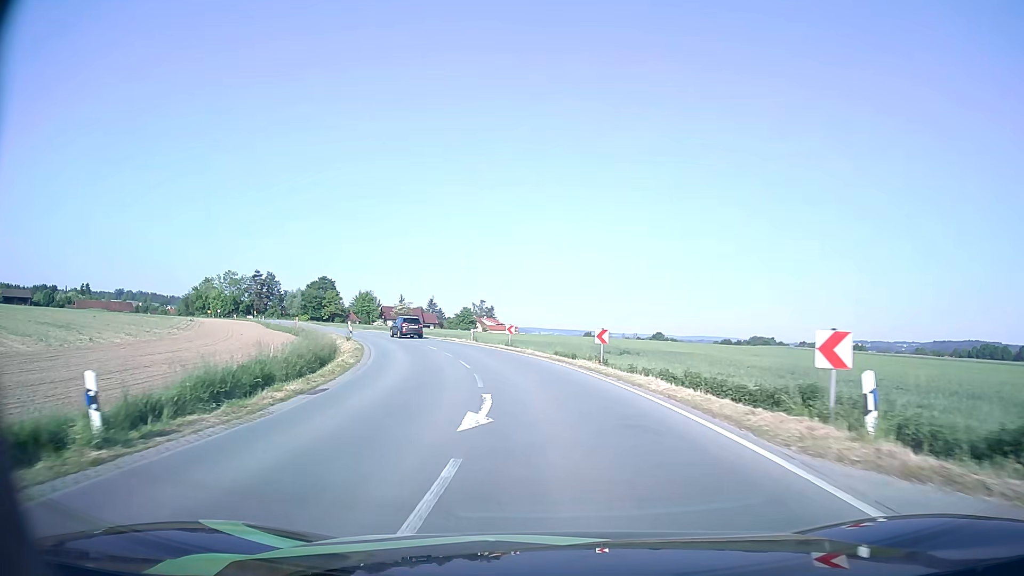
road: secondary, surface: asphalt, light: Day
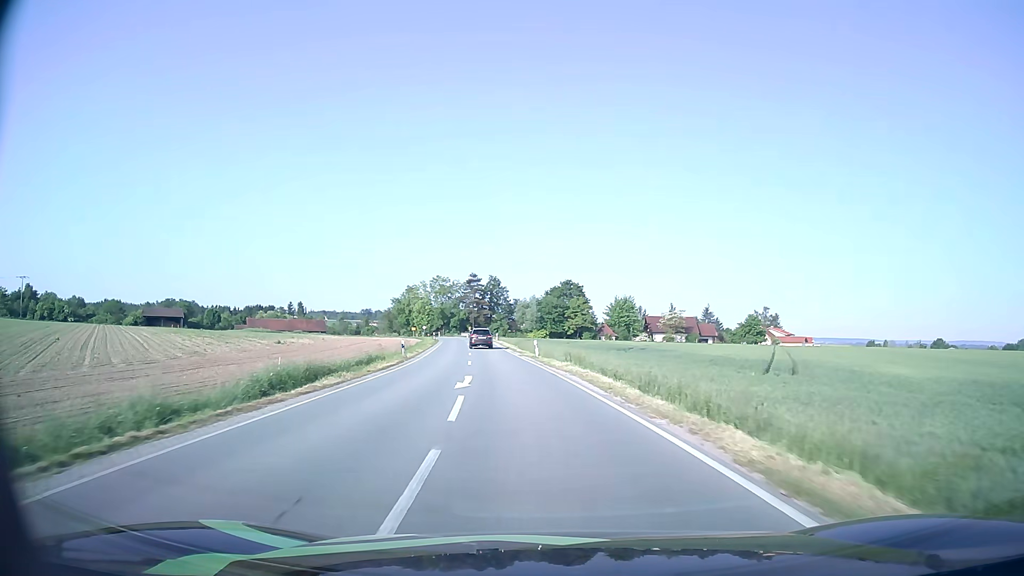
(-9.4, +49.4) m; -23°
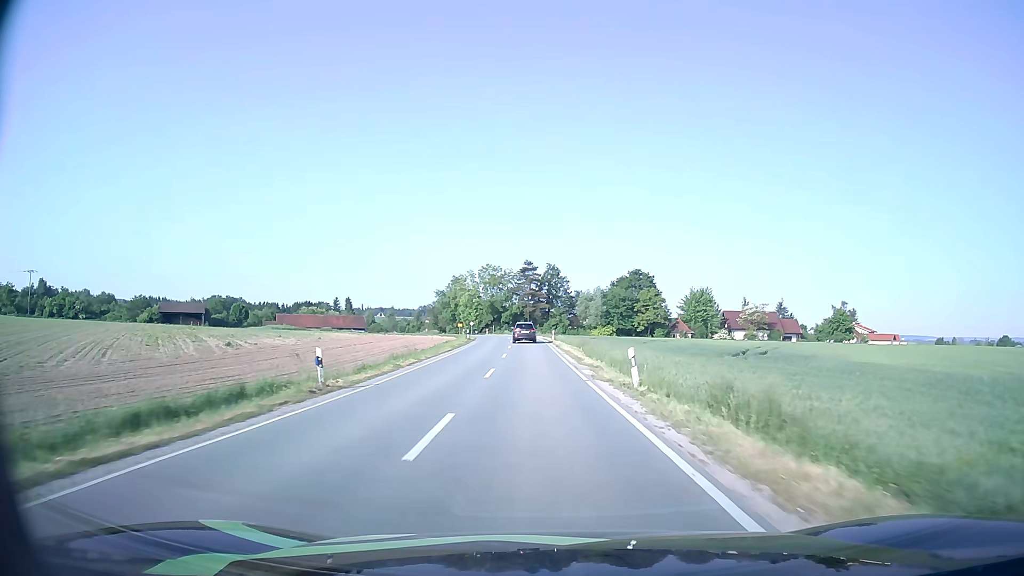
(-1.2, +21.5) m; -5°
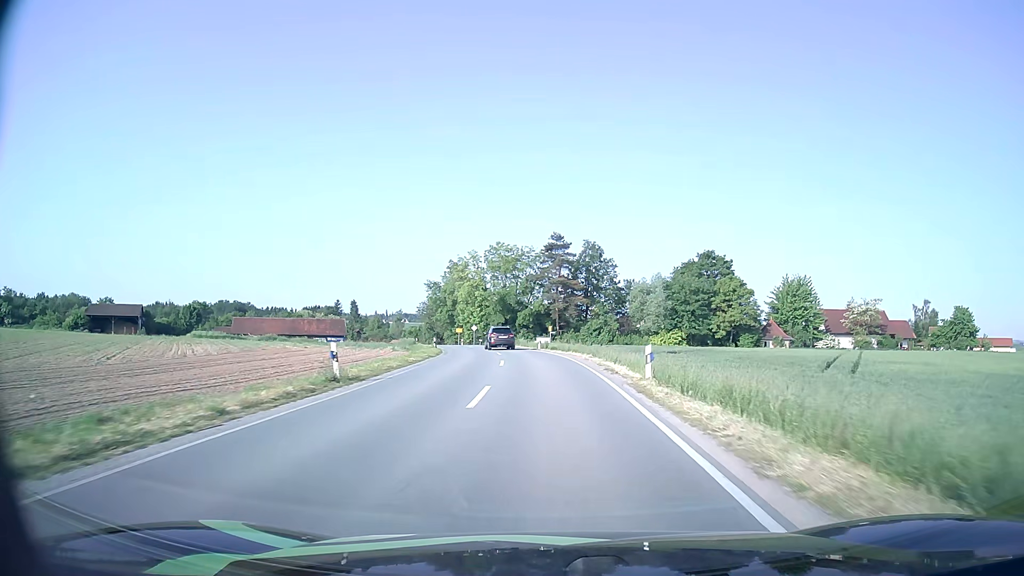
(-1.2, +44.2) m; -3°
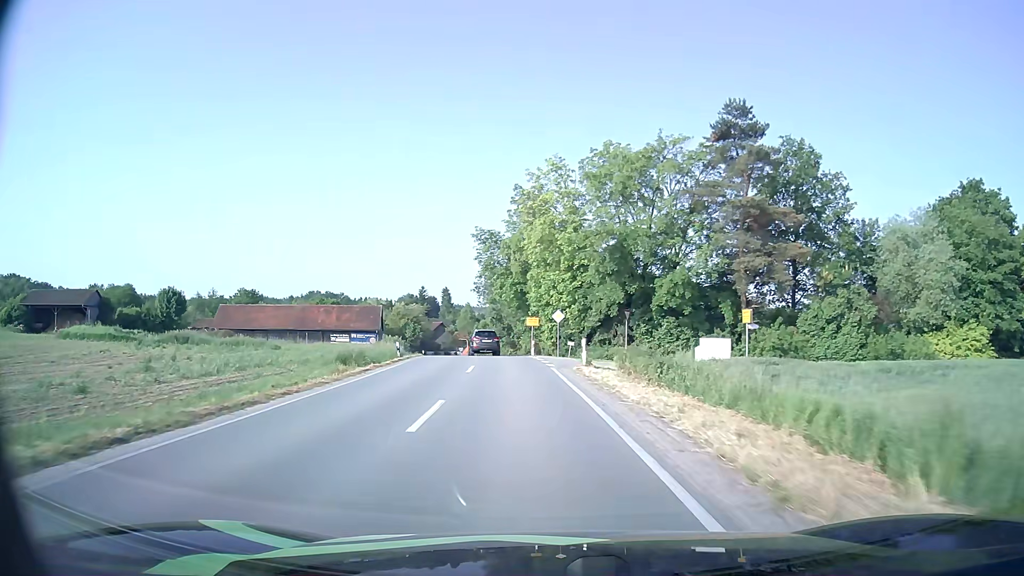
(-2.9, +50.7) m; -10°
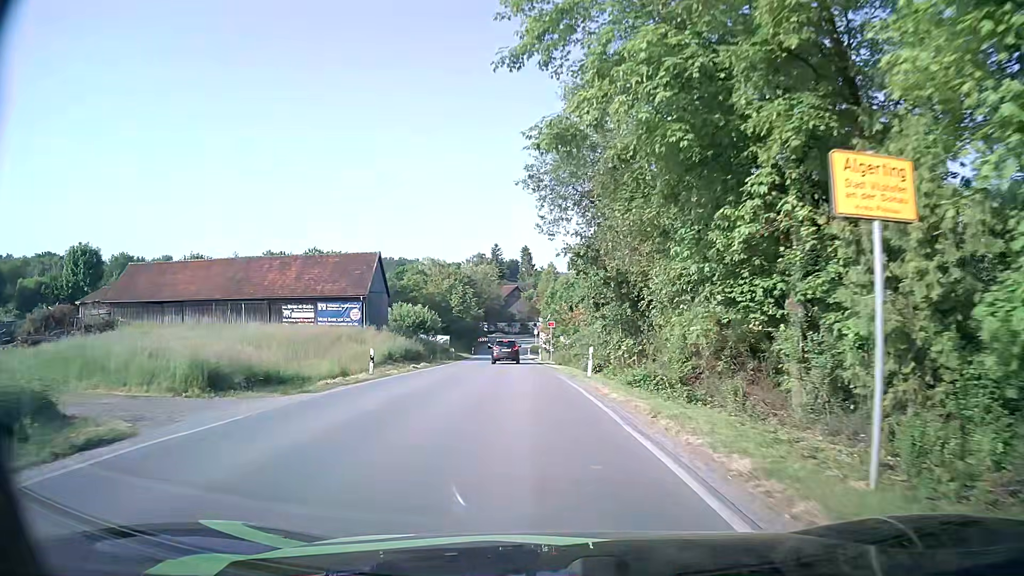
(-3.4, +43.5) m; -9°
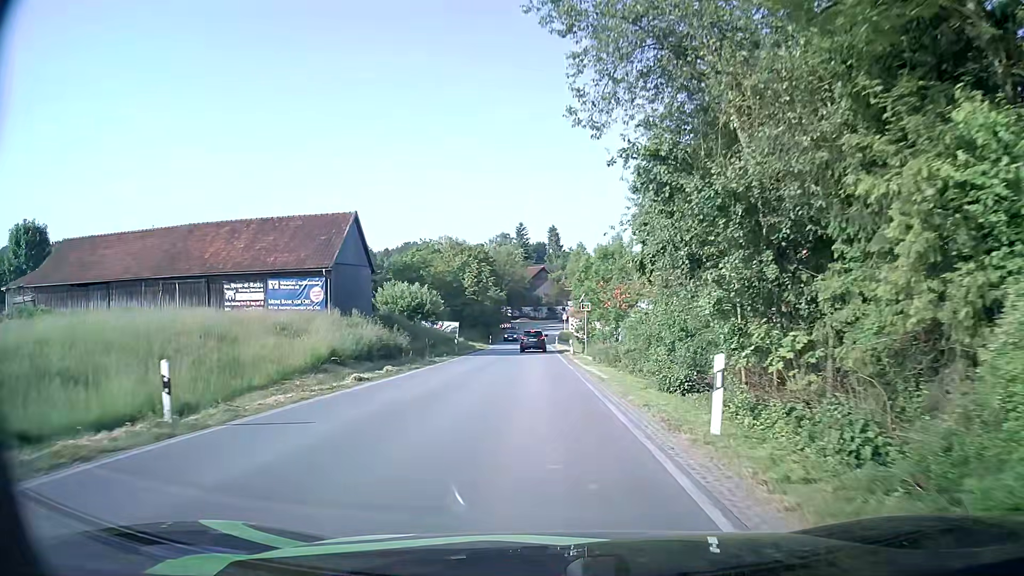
(-0.2, +14.3) m; -2°
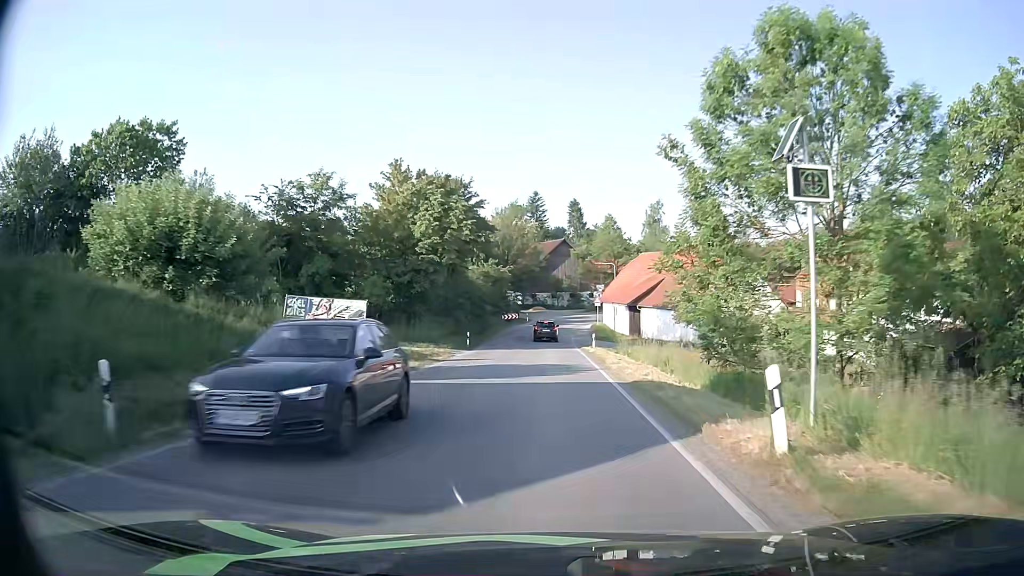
(-0.8, +37.2) m; -2°
(0, +10) (0, +20) (0, +30) (0, +40) (0, +50) (0, +60) (0, +70) (+2, +80) (+7, +89) (+13, +97) m
